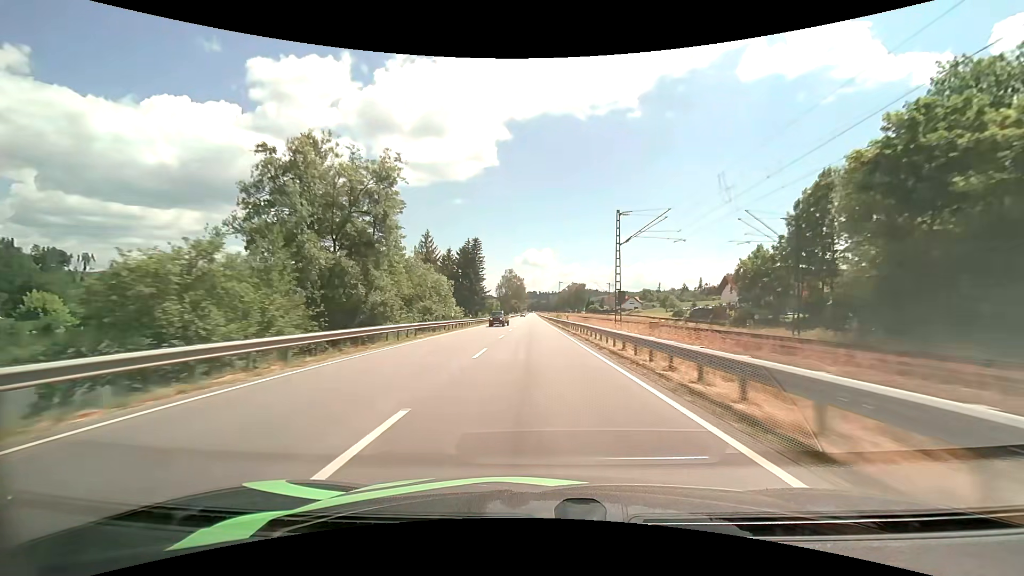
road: primary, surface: asphalt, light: Day
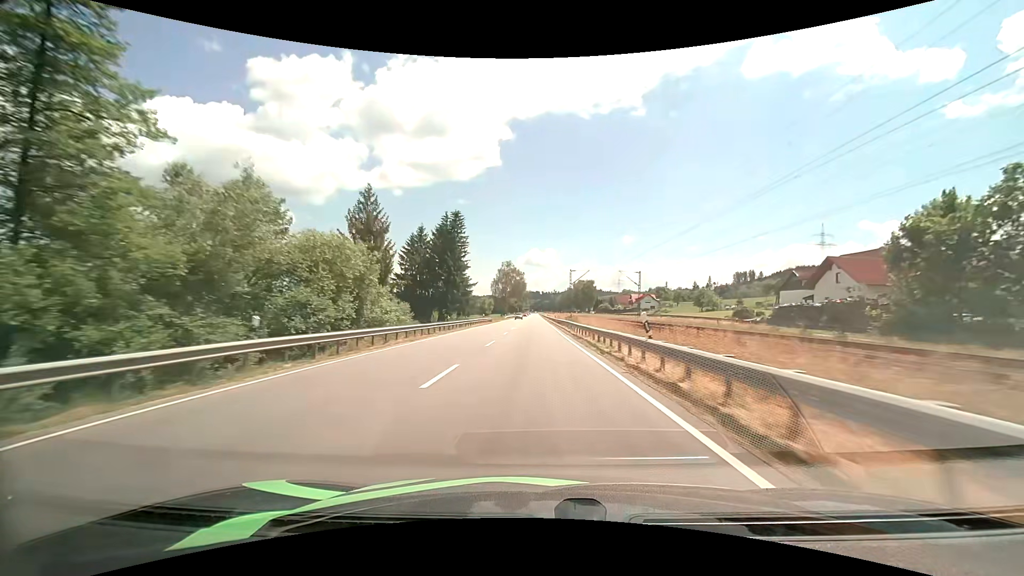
(-0.1, +30.0) m; 0°
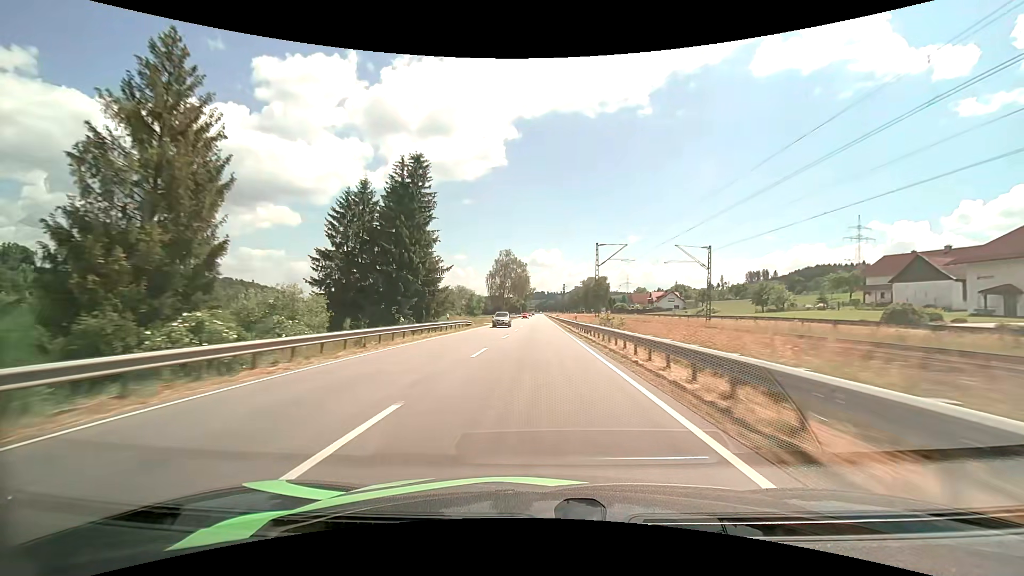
(-0.2, +30.1) m; -1°
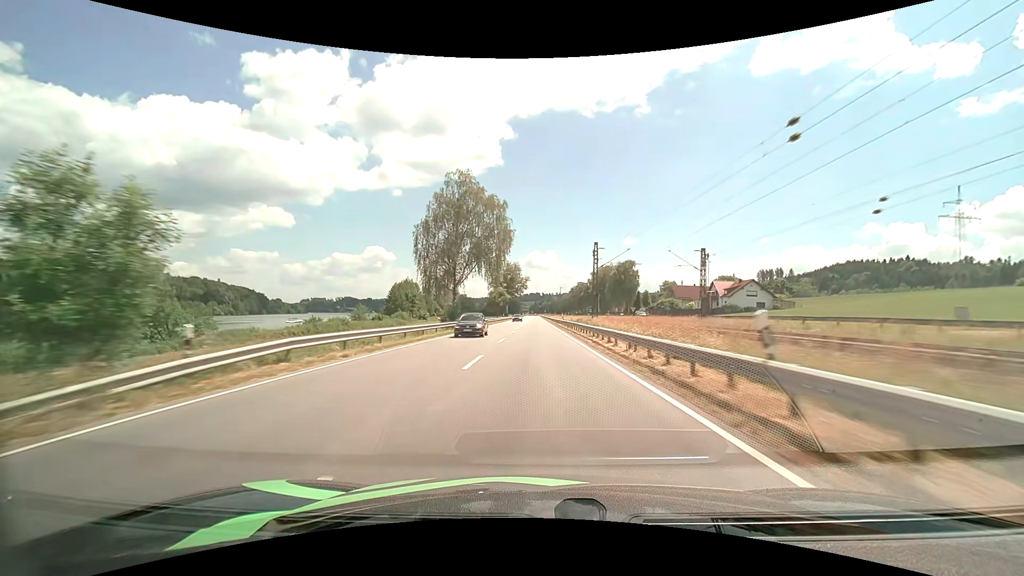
(0.0, +75.7) m; +1°
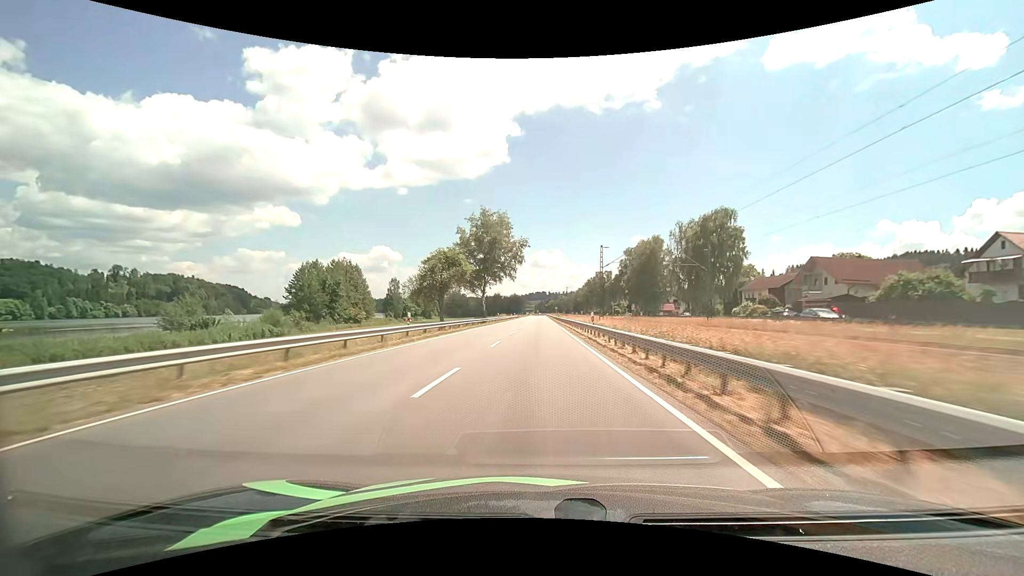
(-0.1, +76.4) m; -1°
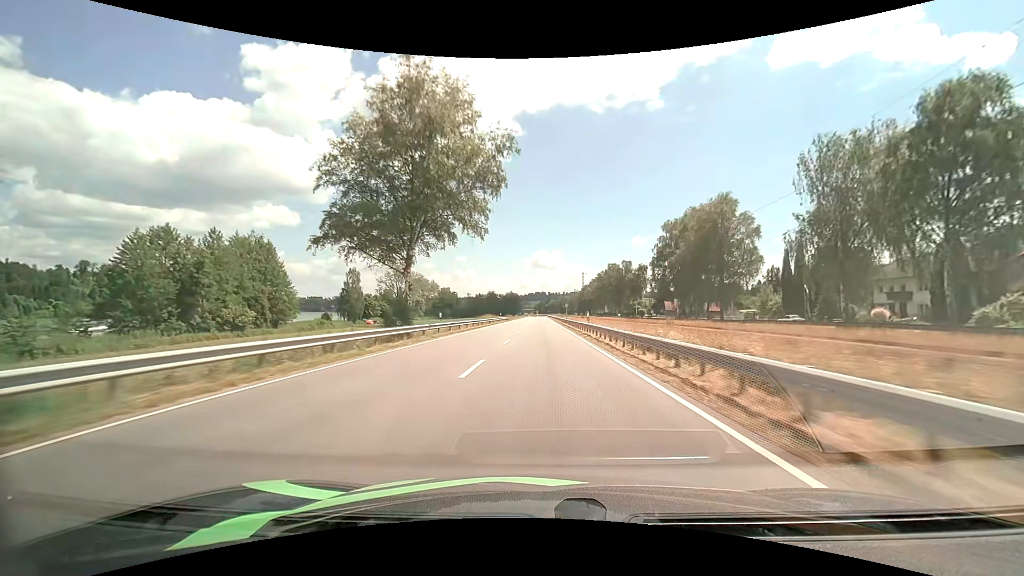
(-0.1, +46.1) m; 0°
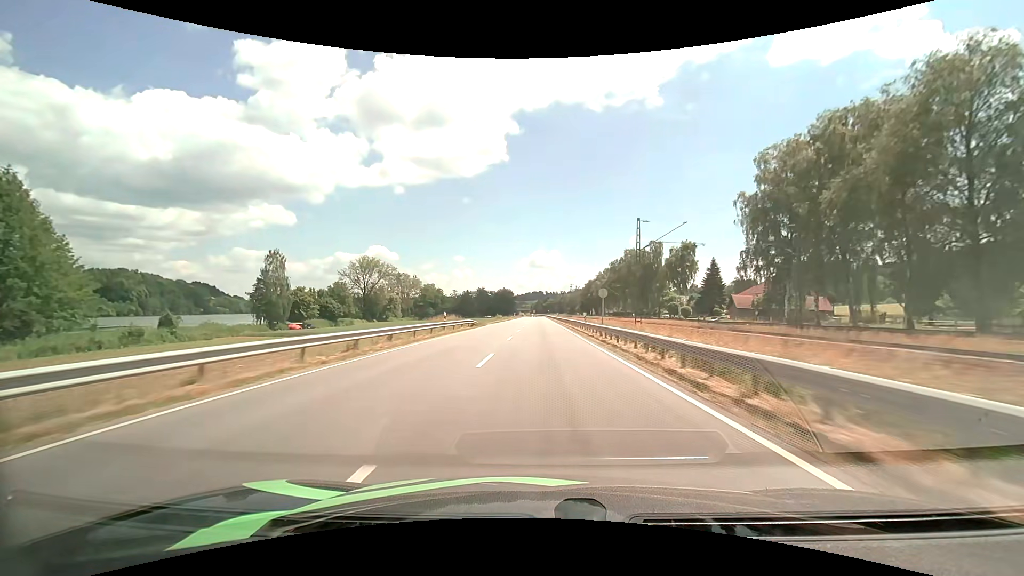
(+0.1, +46.4) m; 0°
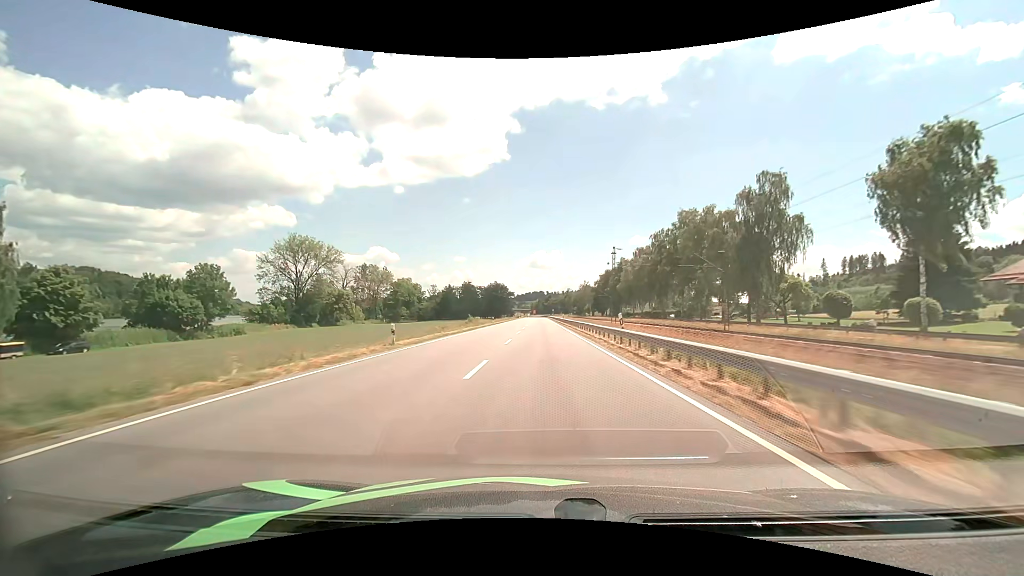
(0.0, +62.5) m; 0°
(0, +10) (0, +20) (0, +30) (0, +40) (0, +50) (0, +60) (0, +70) (0, +80) (0, +90) (0, +100) m
